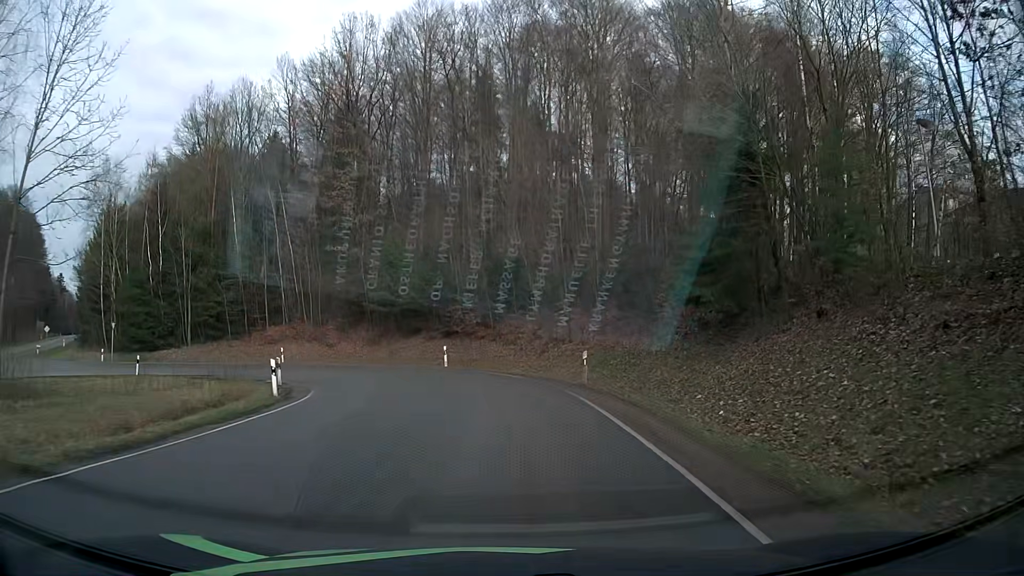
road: tertiary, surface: asphalt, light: Day
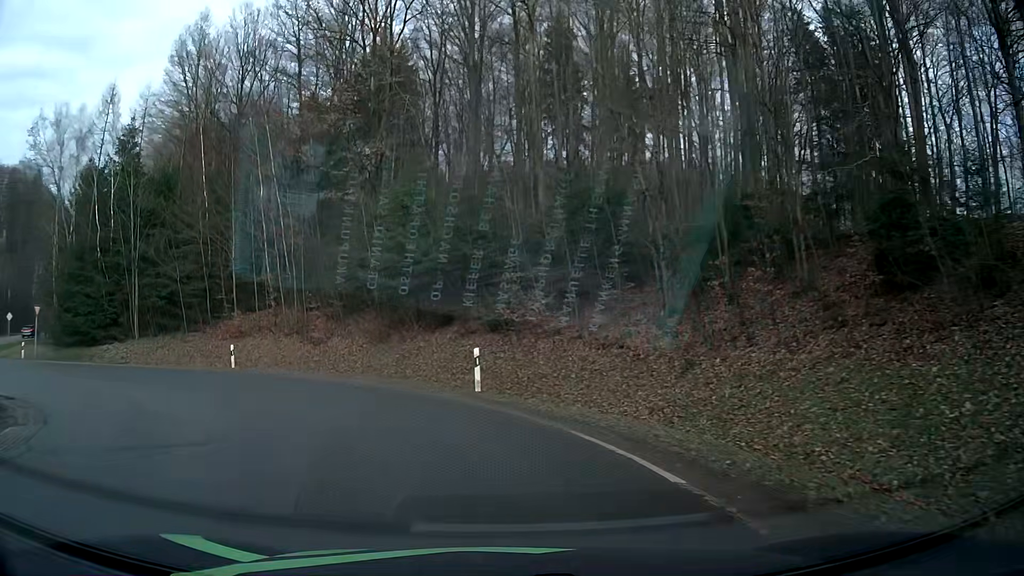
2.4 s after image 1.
(-0.3, +18.9) m; -7°
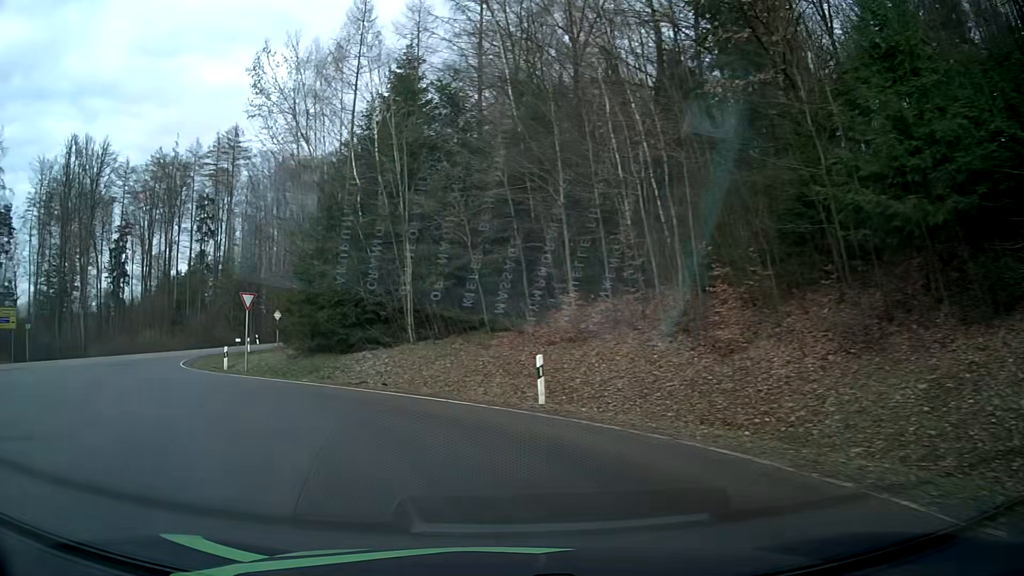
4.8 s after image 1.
(-4.0, +16.0) m; -32°
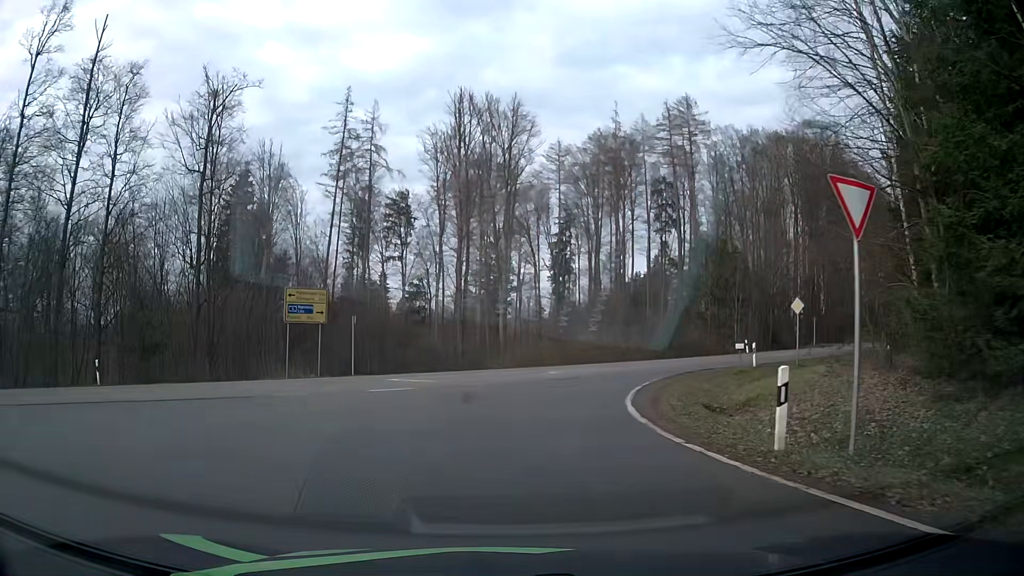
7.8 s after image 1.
(-8.3, +18.7) m; -41°
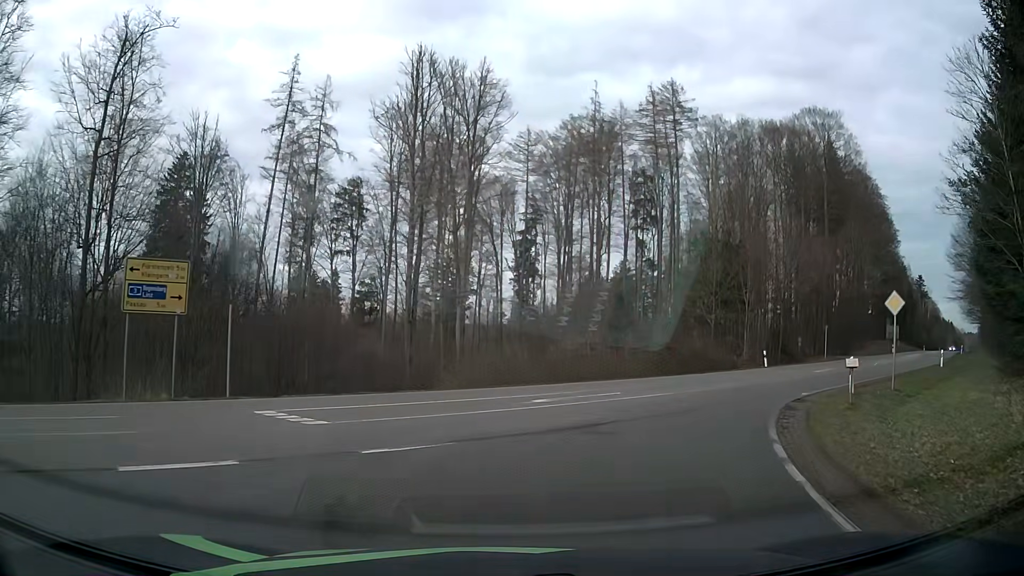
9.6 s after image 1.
(+0.1, +11.2) m; +4°
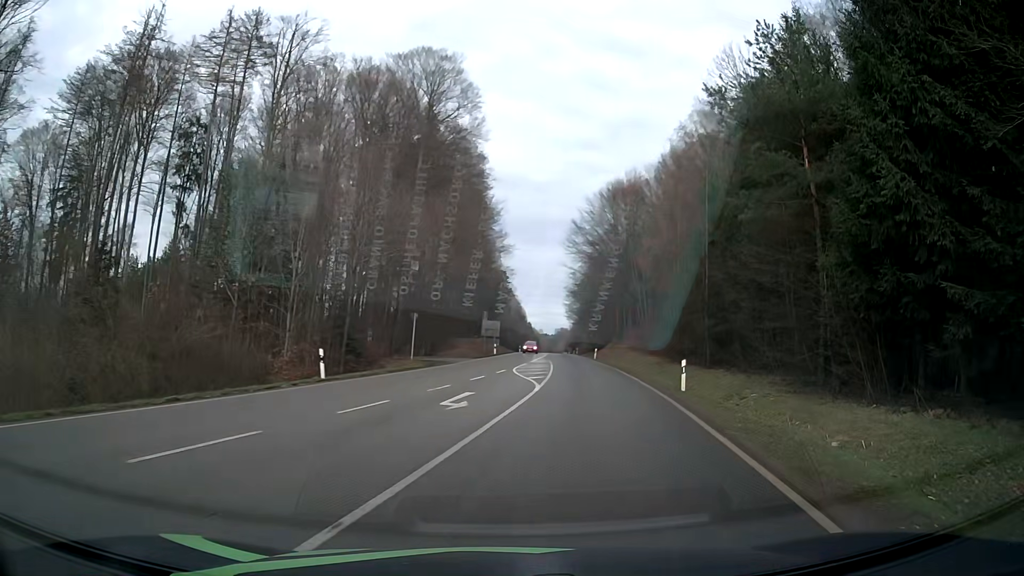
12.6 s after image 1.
(+6.5, +19.3) m; +40°
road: secondary
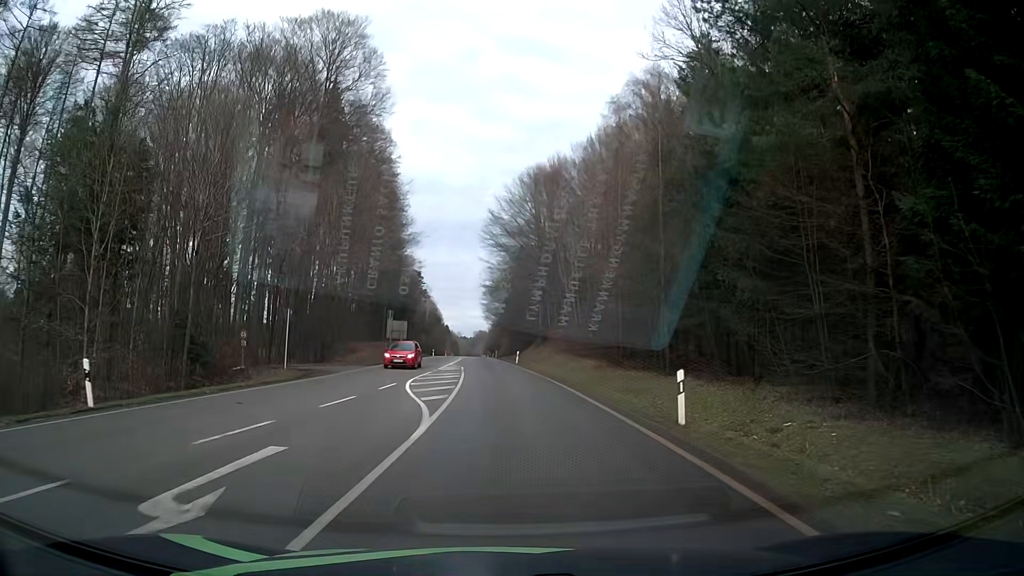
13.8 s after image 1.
(+0.6, +9.7) m; +6°
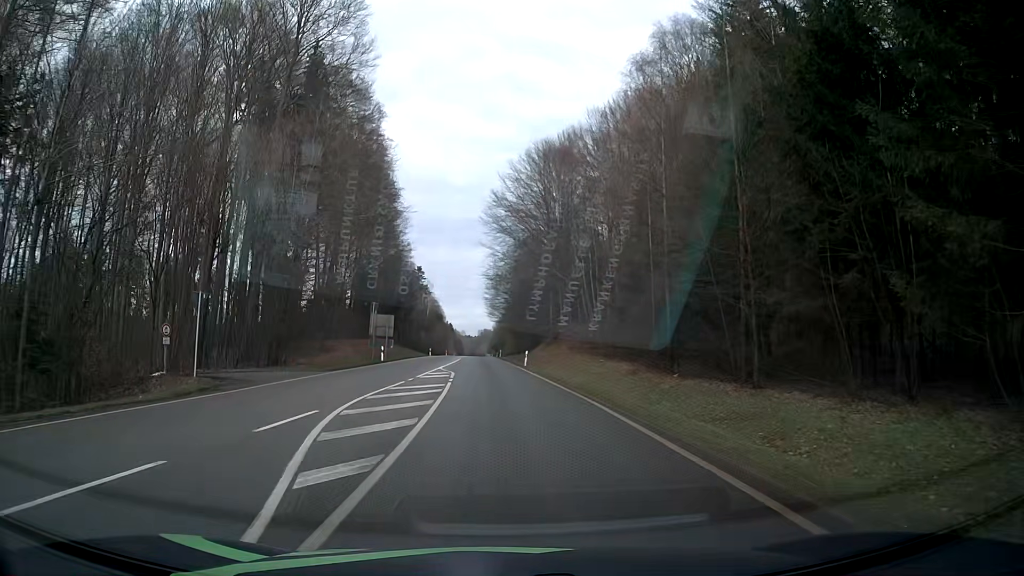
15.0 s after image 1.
(0.0, +10.9) m; 0°
(0, +10) (0, +20) (-1, +30) (-1, +40) (-2, +50) (-2, +60) (-3, +70) (-3, +80) (-3, +90) (-4, +100) m
